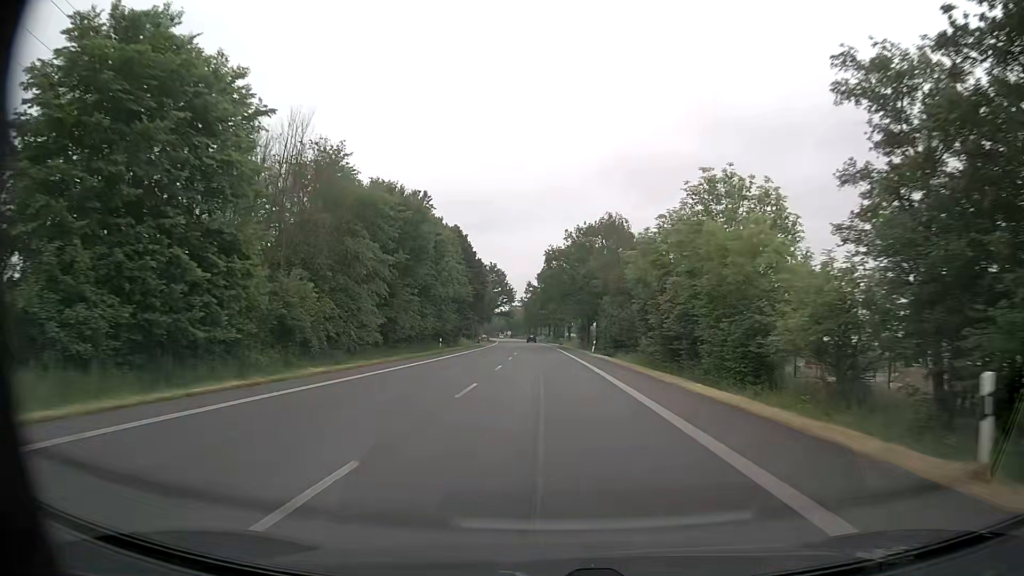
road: primary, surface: asphalt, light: Day
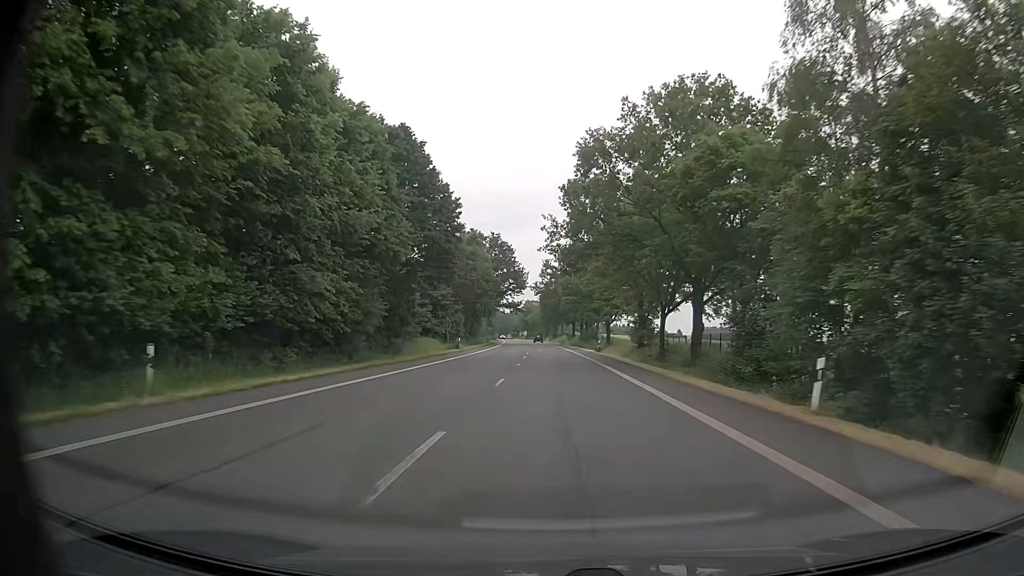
(-0.8, +45.0) m; -2°
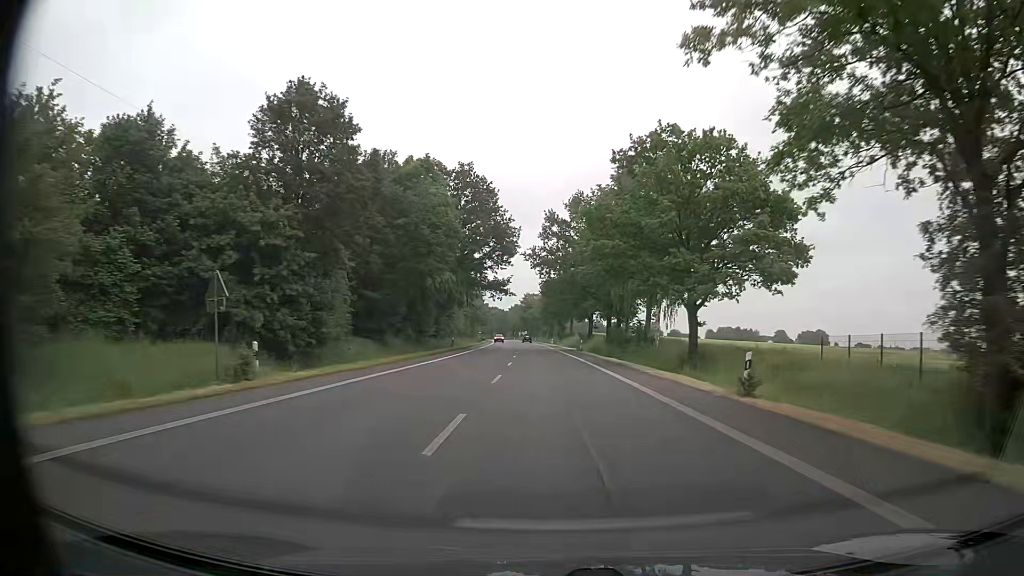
(-0.1, +45.0) m; 0°
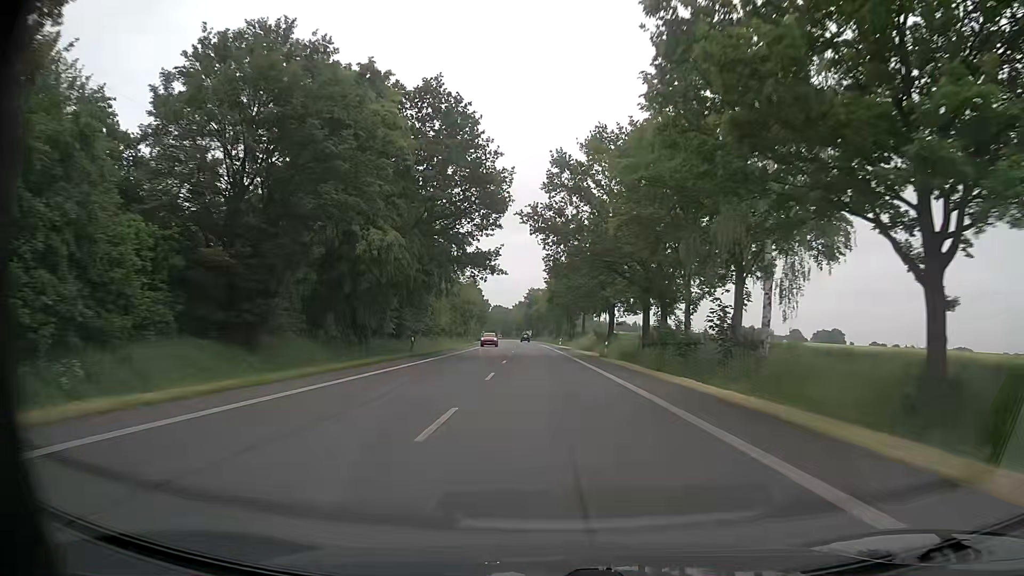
(-0.2, +22.5) m; 0°
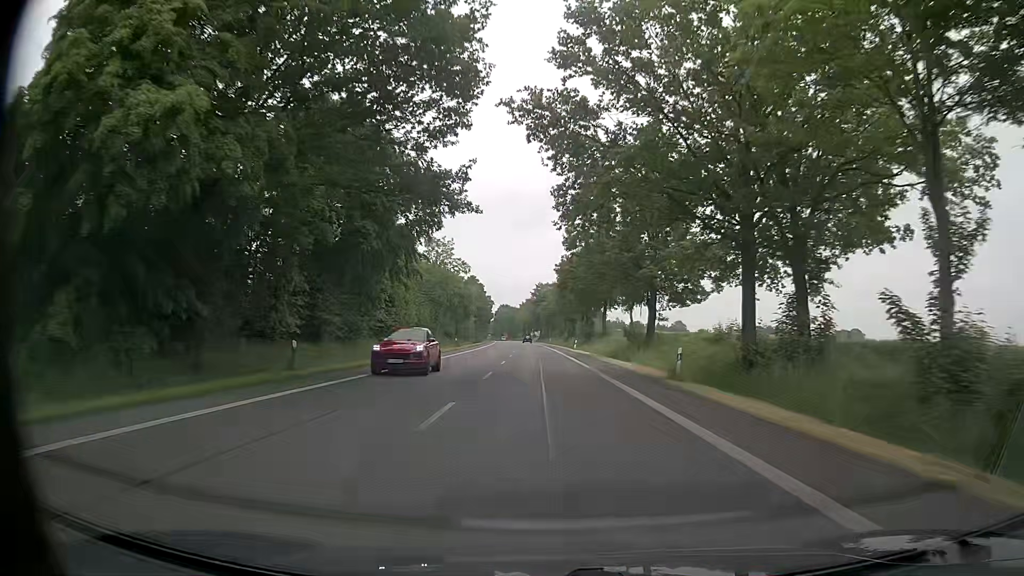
(-0.3, +22.6) m; -1°
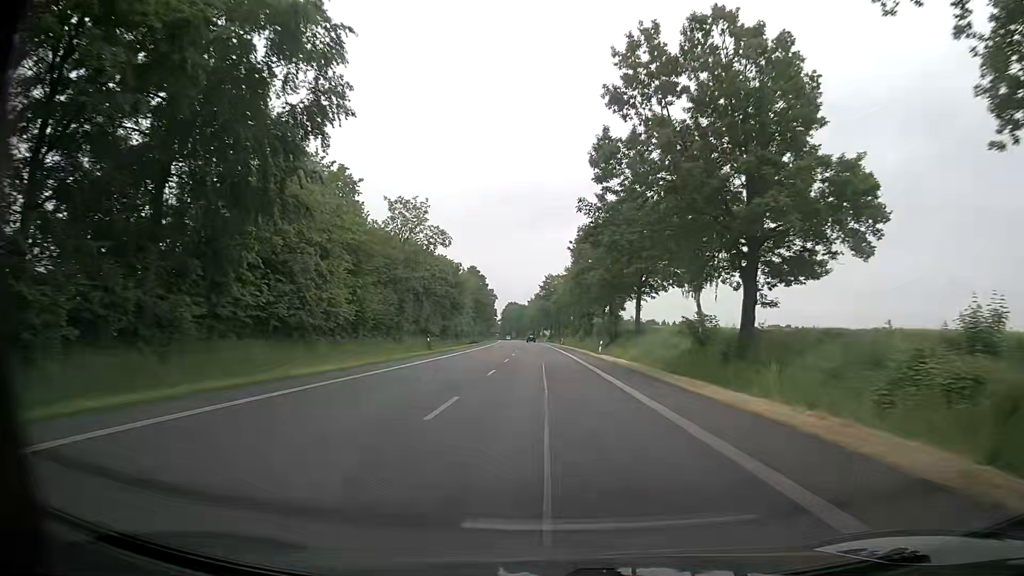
(-0.2, +22.6) m; -1°
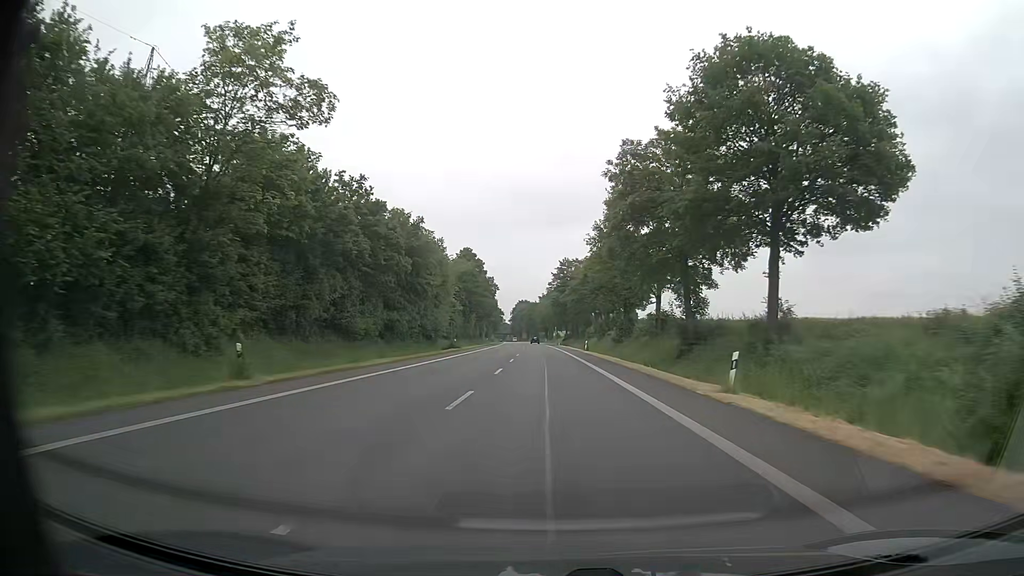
(-0.1, +34.0) m; -1°
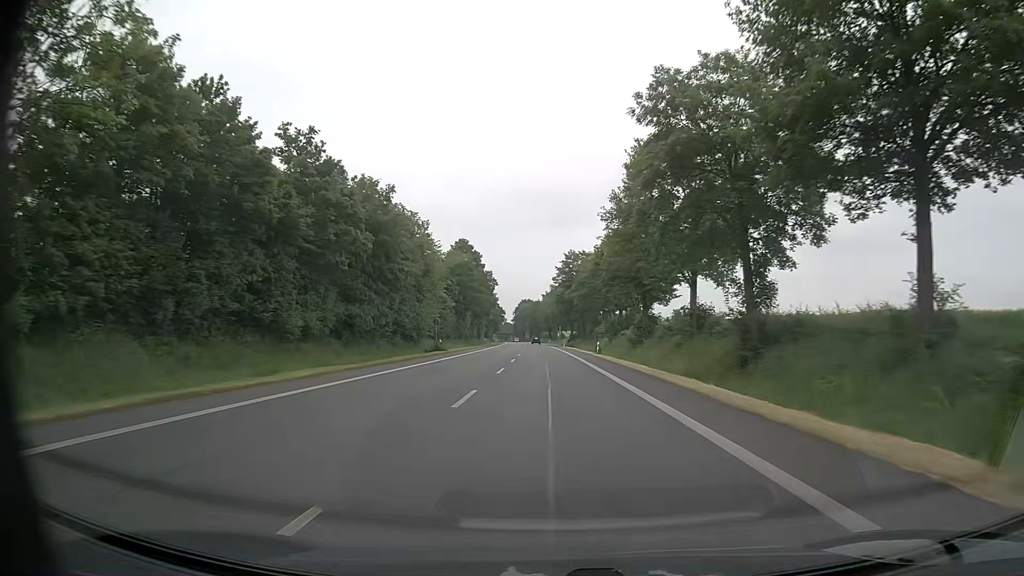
(0.0, +11.3) m; 0°
(0, +10) (0, +20) (0, +30) (0, +40) (-1, +50) (-1, +60) (-1, +70) (-1, +80) (-2, +90) (-2, +100) m
